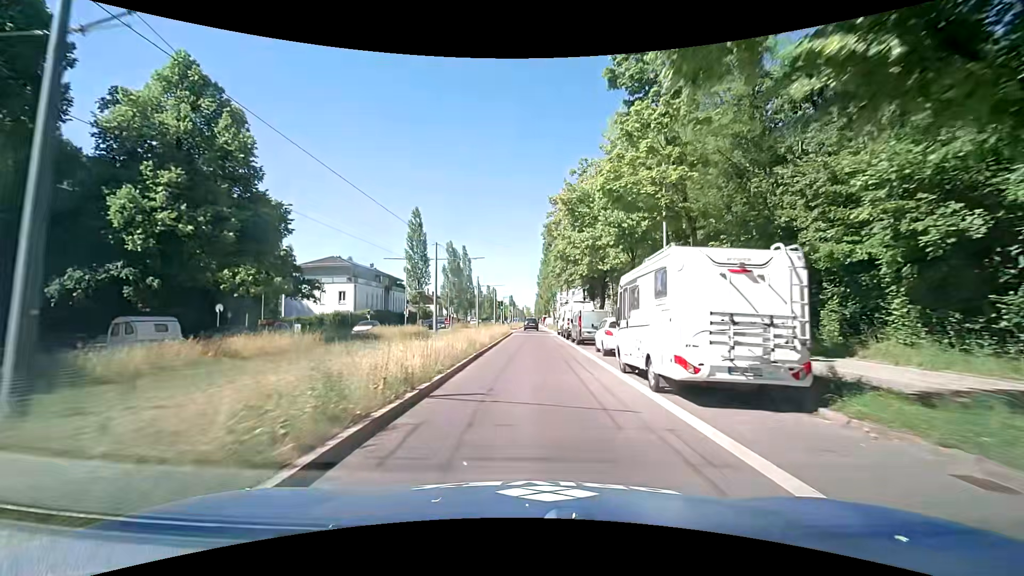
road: secondary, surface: asphalt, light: Day
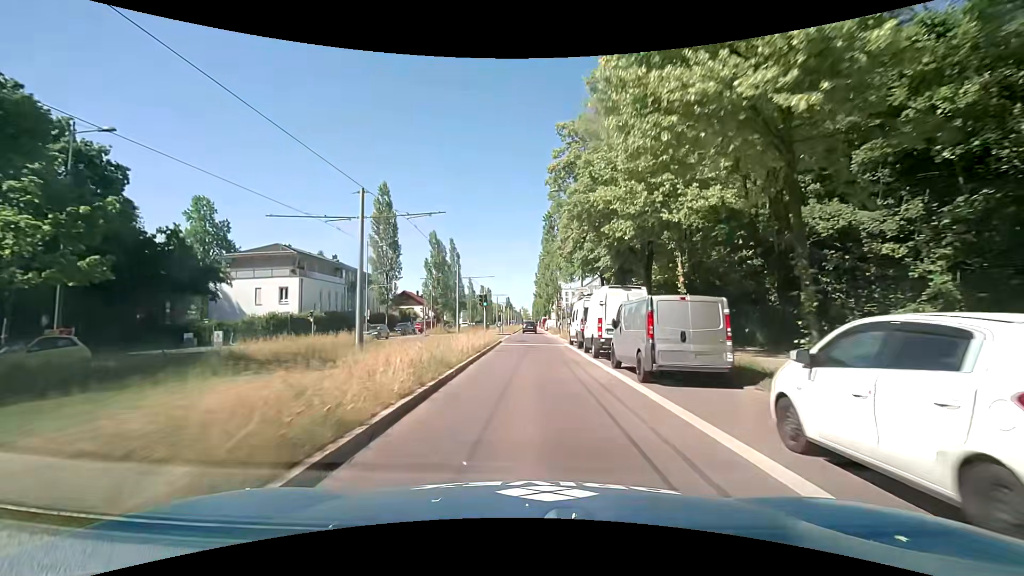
(-0.1, +16.2) m; 0°
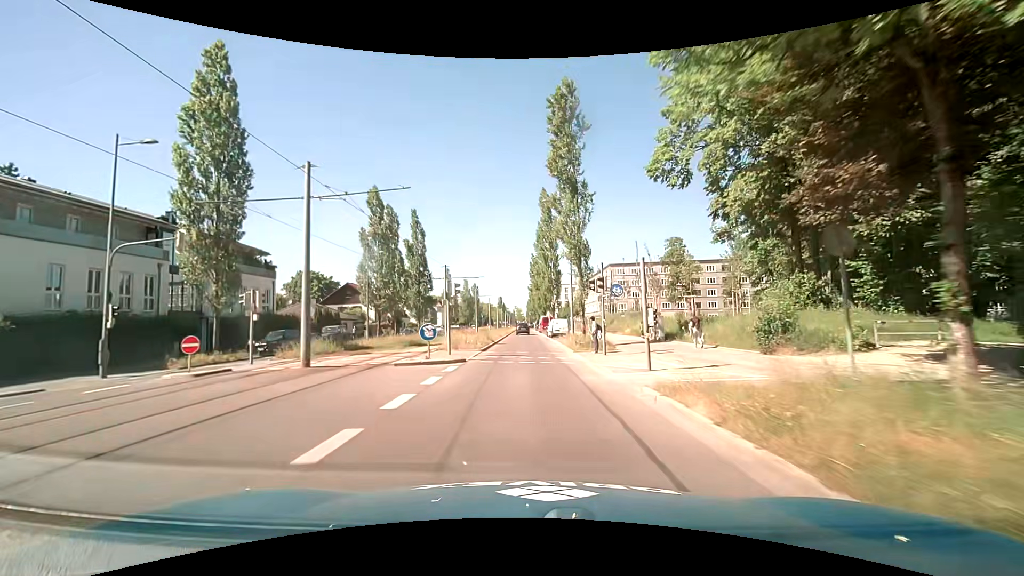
(0.0, +33.3) m; 0°
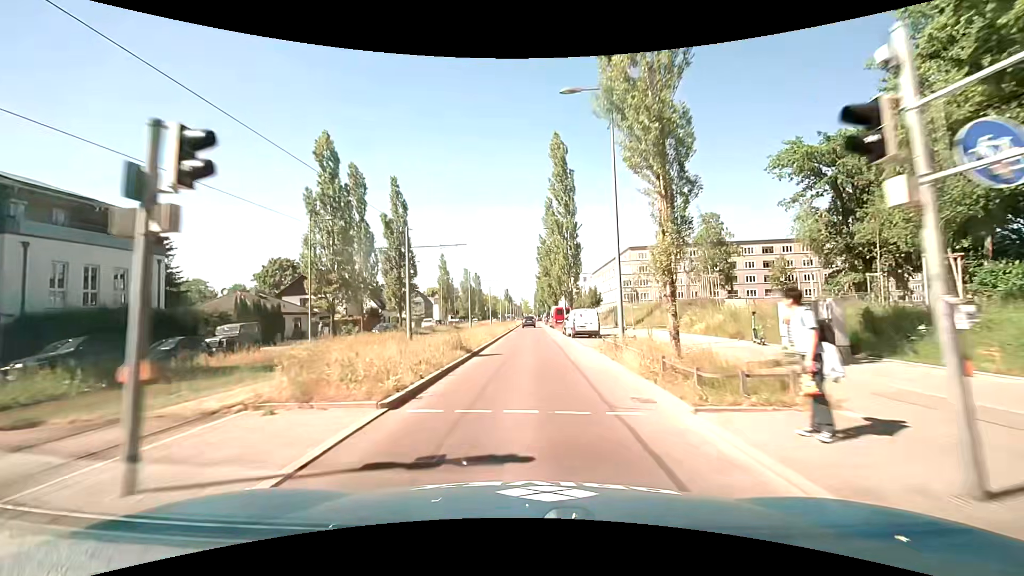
(0.0, +16.8) m; -1°
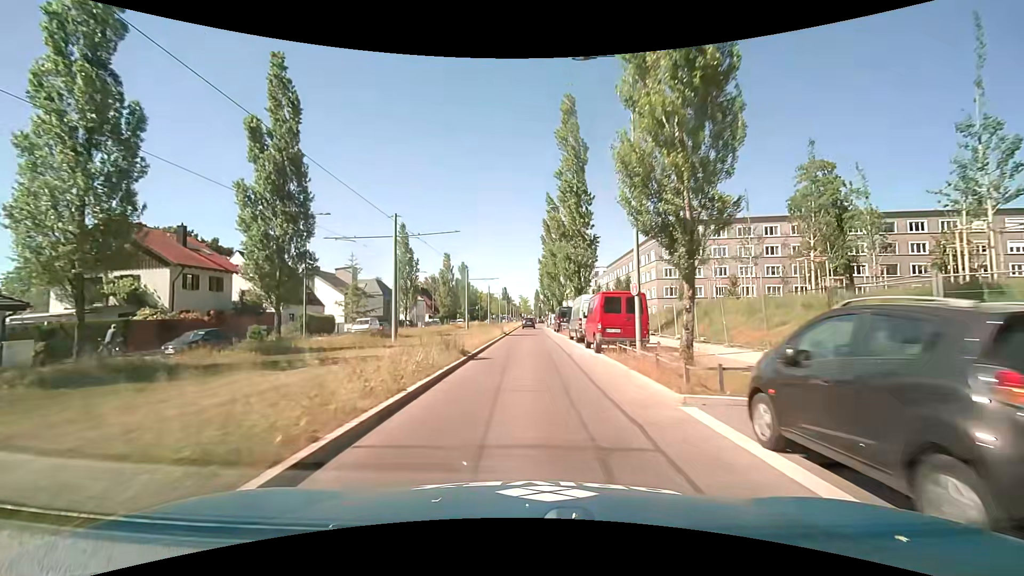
(0.0, +33.6) m; 0°
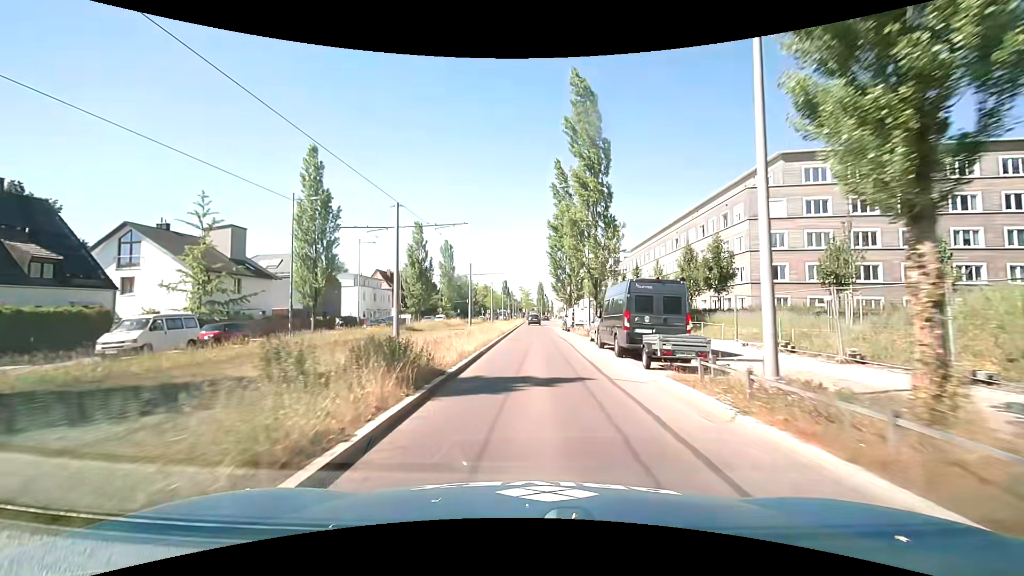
(-0.3, +31.0) m; -1°
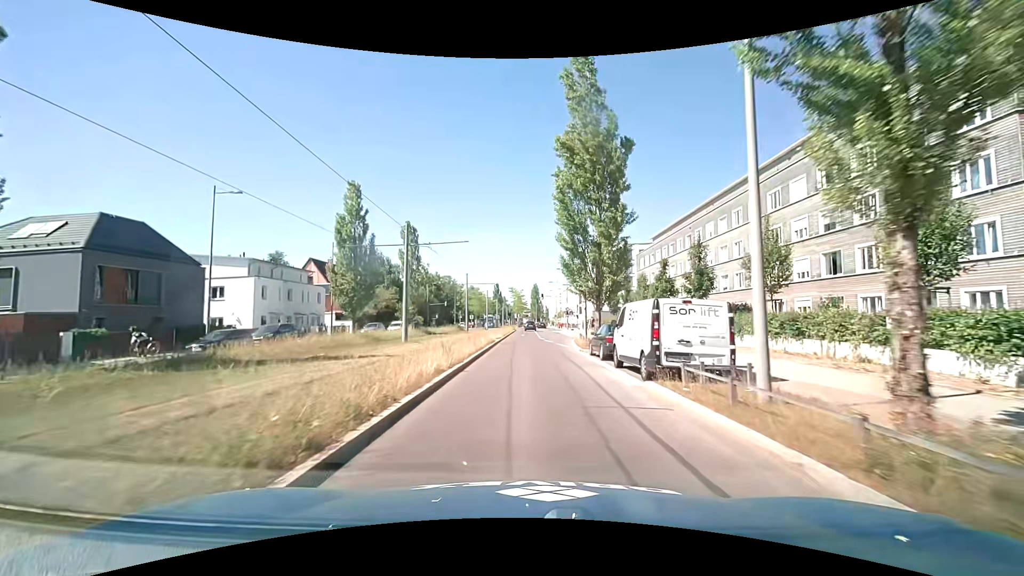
(+0.4, +26.3) m; +1°
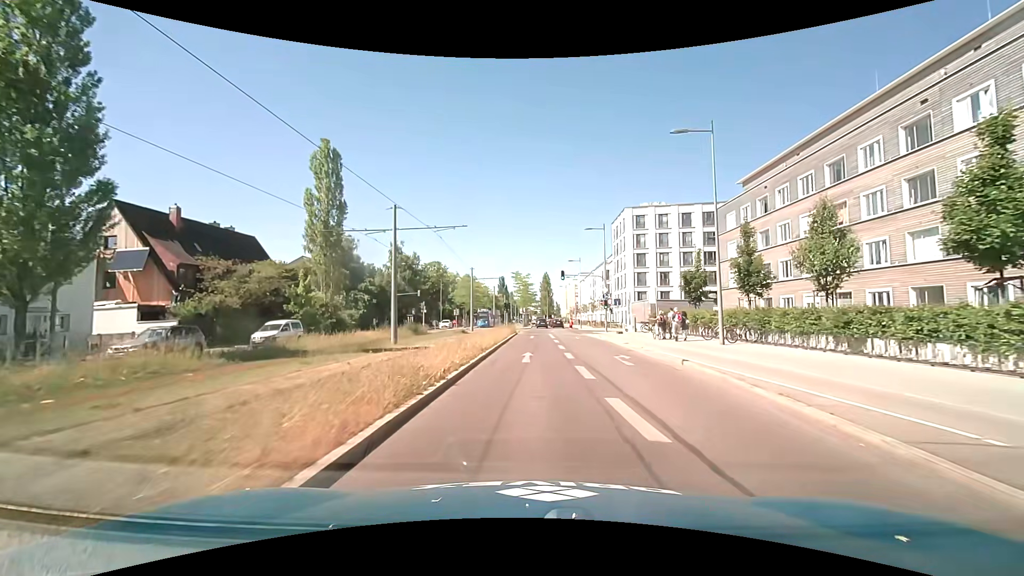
(0.0, +34.7) m; -1°
(0, +10) (0, +20) (0, +30) (0, +40) (+1, +50) (+1, +60) (+2, +70) (+2, +80) (+2, +90) (+2, +100) m
